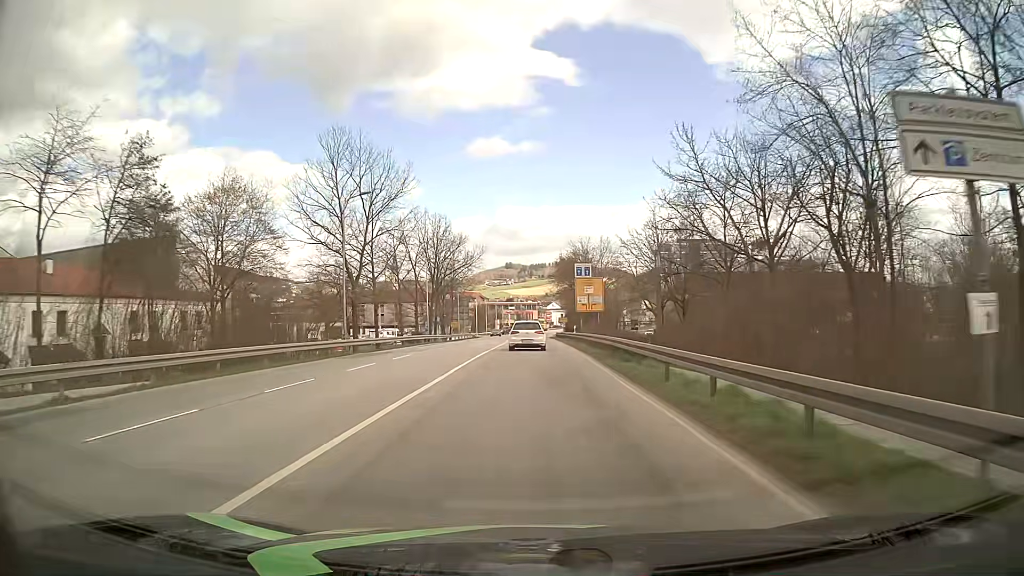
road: secondary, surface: asphalt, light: Day
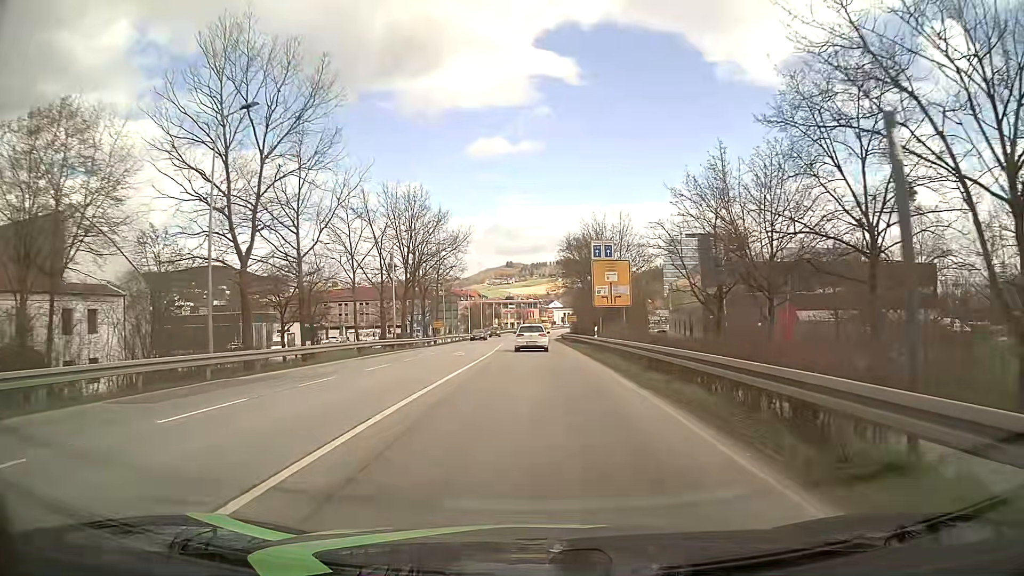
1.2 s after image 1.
(0.0, +16.7) m; 0°
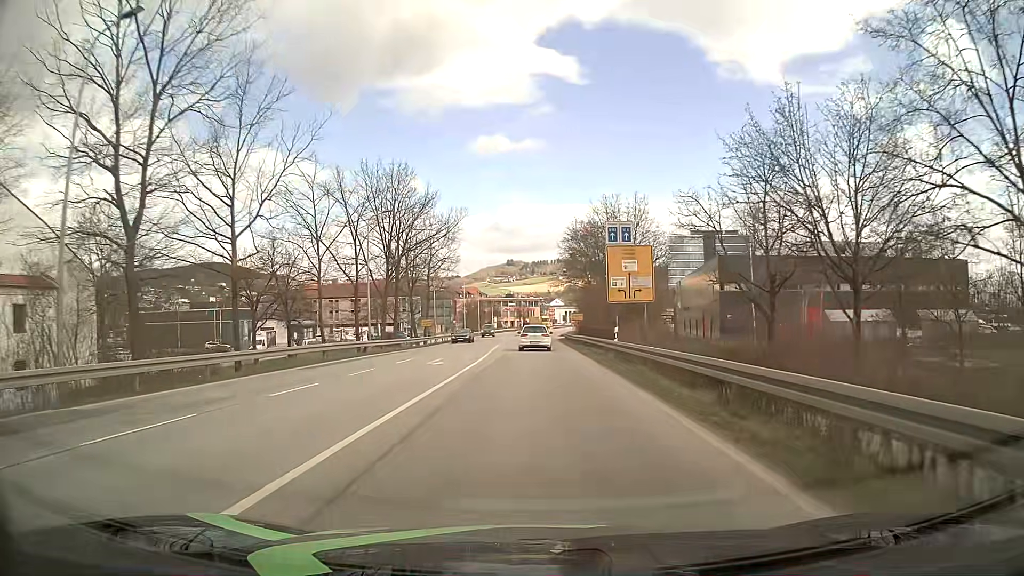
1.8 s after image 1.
(0.0, +8.1) m; 0°
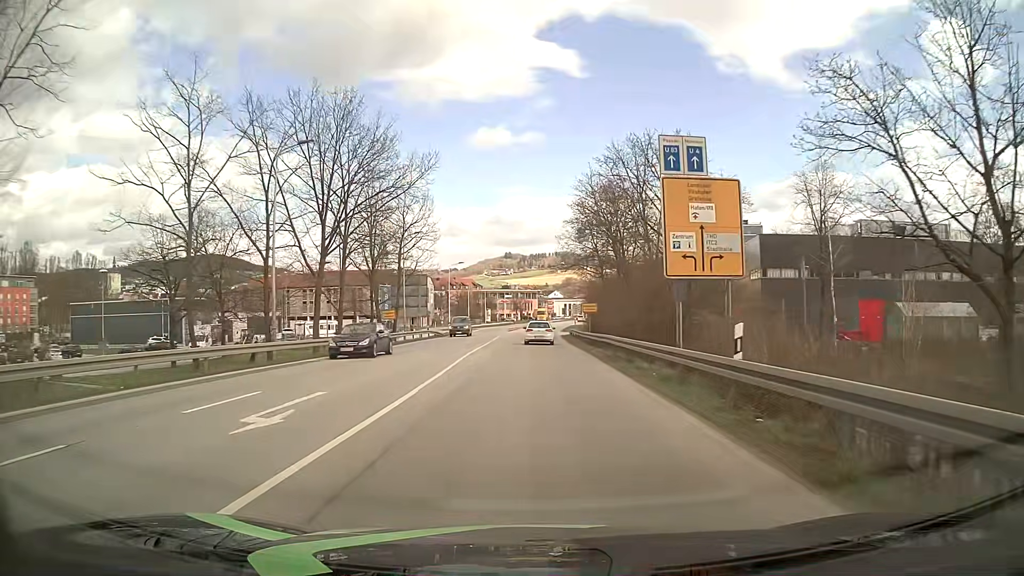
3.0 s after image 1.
(0.0, +16.0) m; 0°
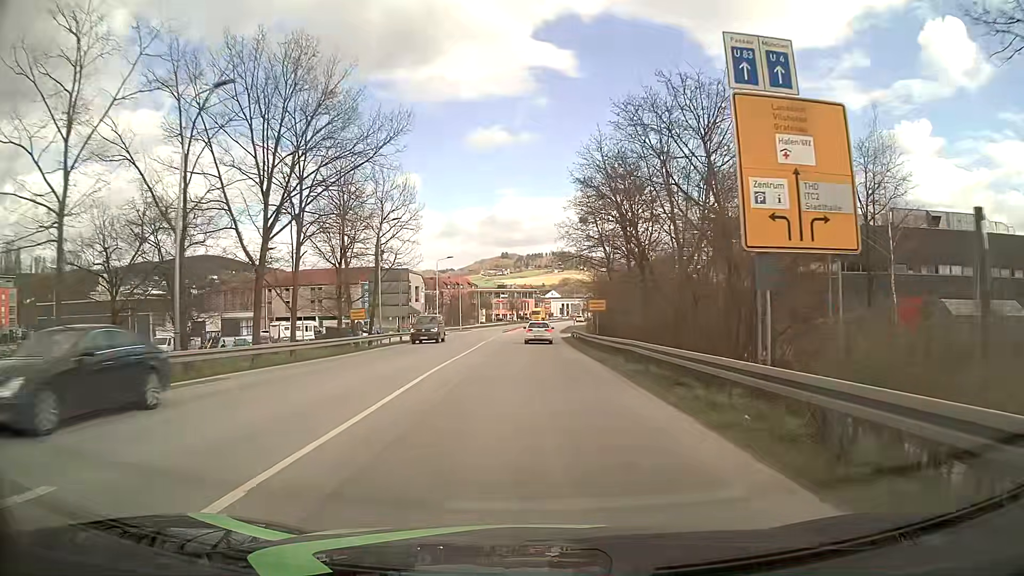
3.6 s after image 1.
(+0.1, +7.9) m; 0°
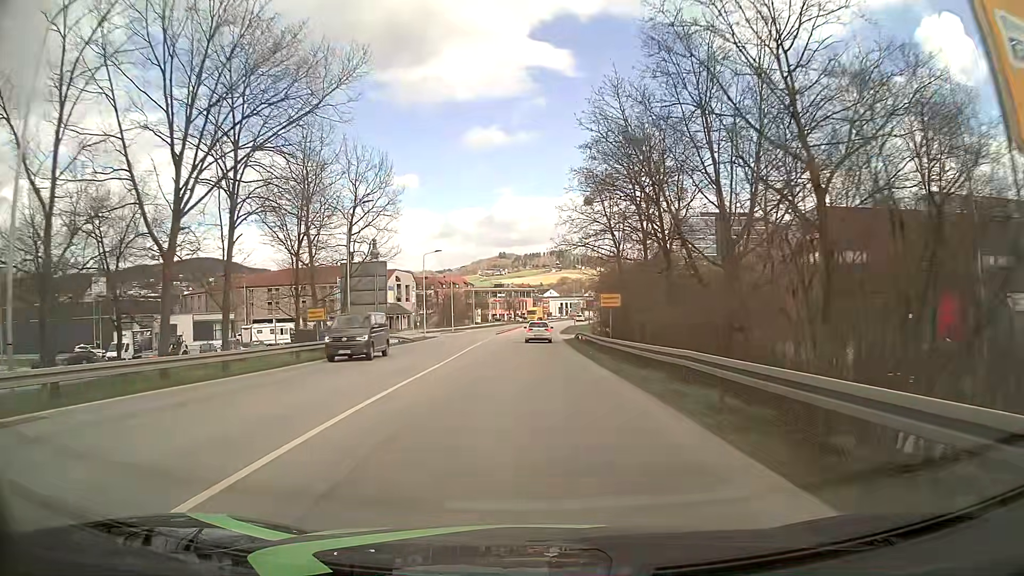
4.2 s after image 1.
(0.0, +7.8) m; 0°
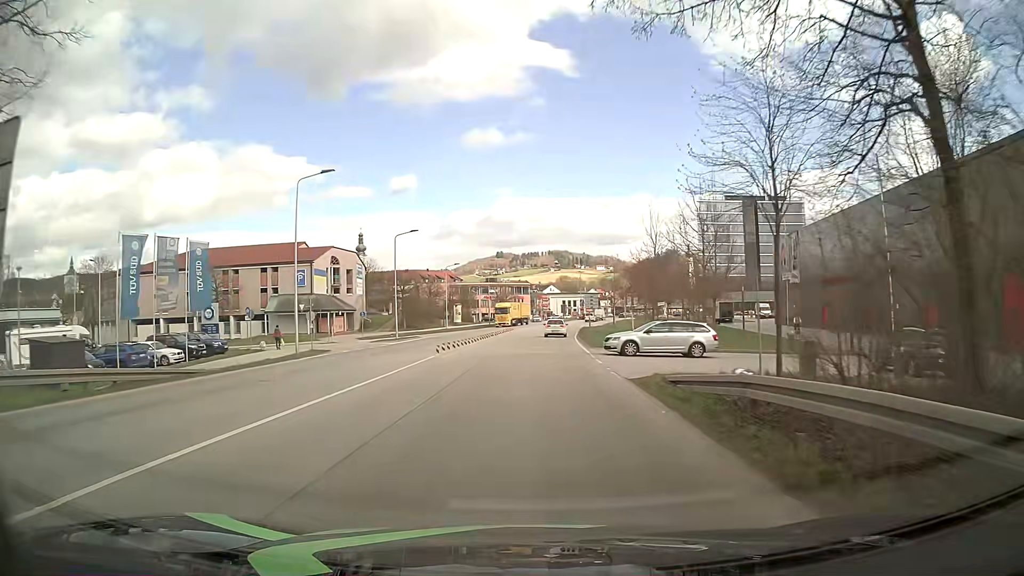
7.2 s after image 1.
(+0.3, +37.9) m; 0°
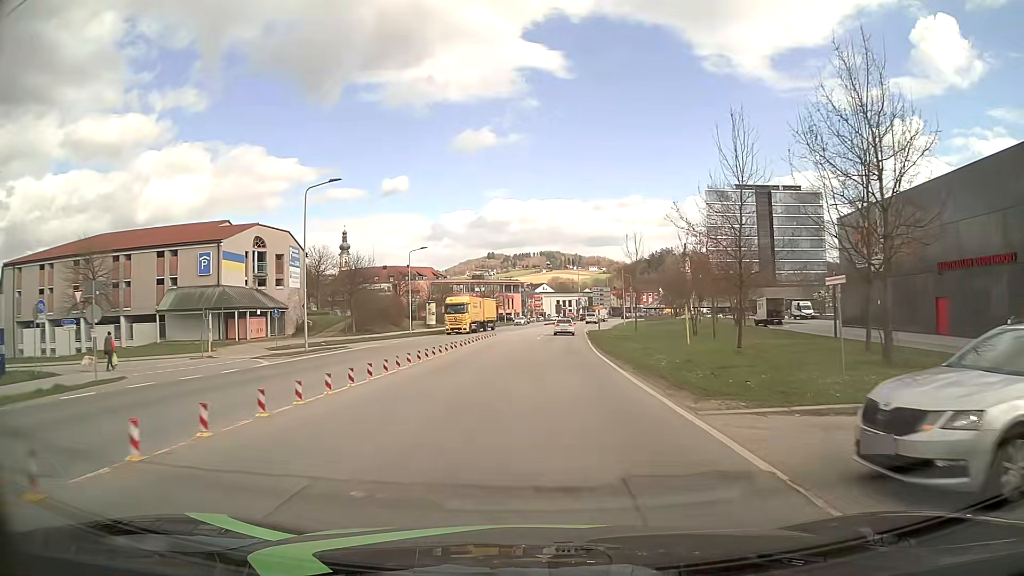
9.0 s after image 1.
(+0.2, +21.9) m; +1°
(0, +10) (0, +20) (+1, +30) (+1, +40) (+2, +50) (+2, +60) (+3, +70) (+4, +80) (+5, +90) (+6, +100) m
